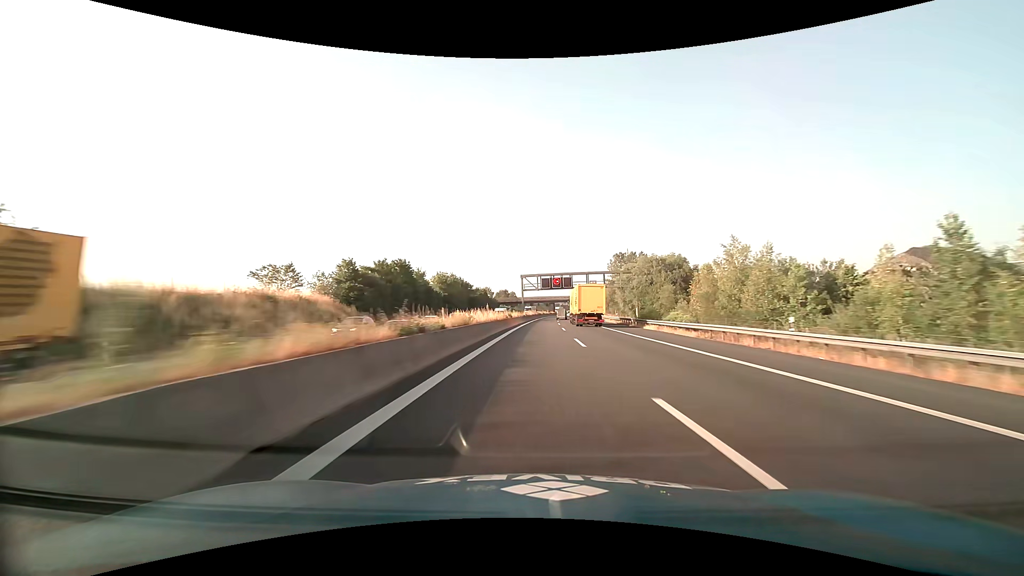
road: motorway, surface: asphalt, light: Day
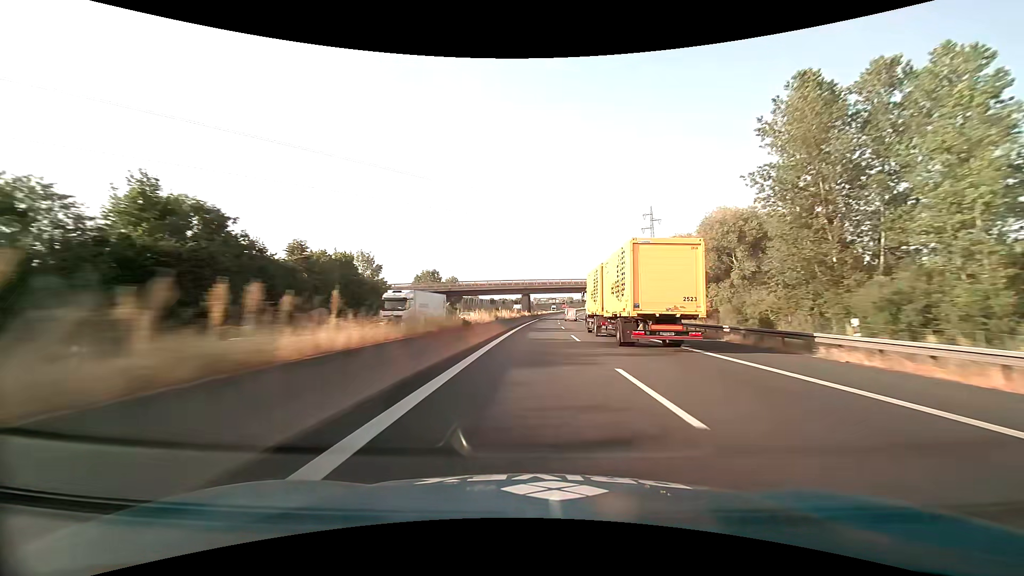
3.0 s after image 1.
(+3.3, +103.1) m; +4°
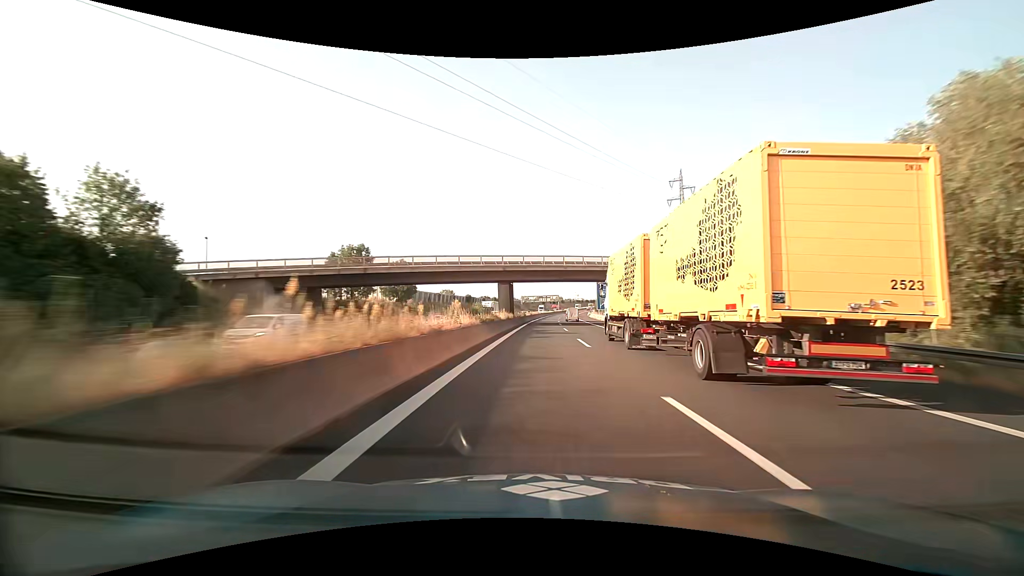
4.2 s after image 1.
(+0.3, +39.8) m; +1°
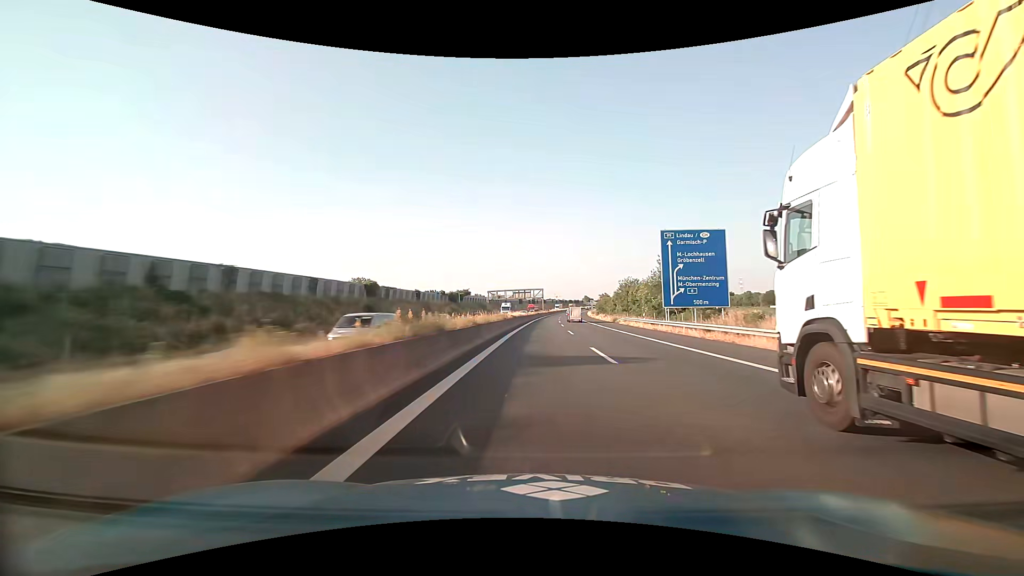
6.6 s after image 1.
(+1.8, +77.9) m; +2°
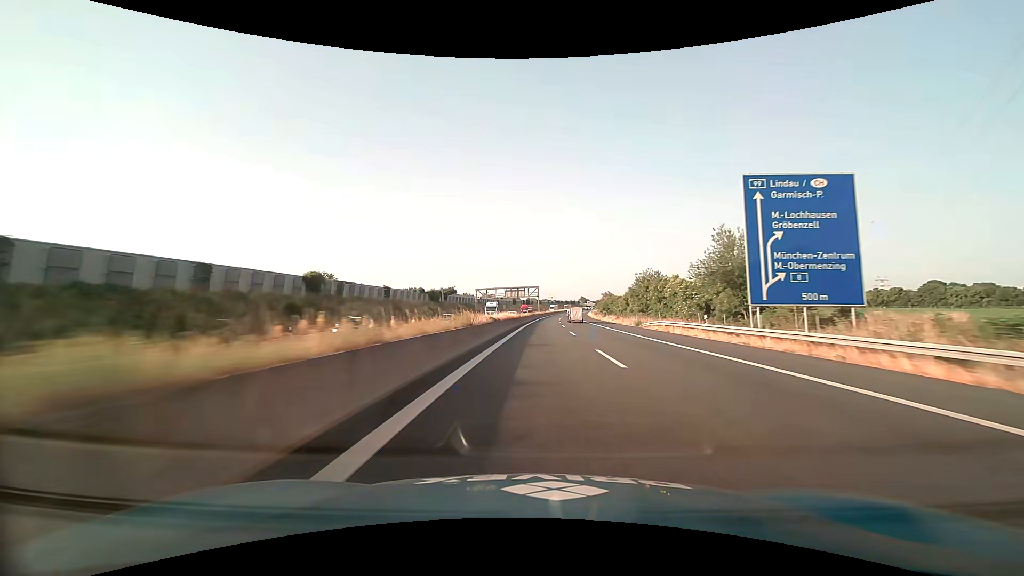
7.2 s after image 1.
(+0.2, +19.3) m; +1°
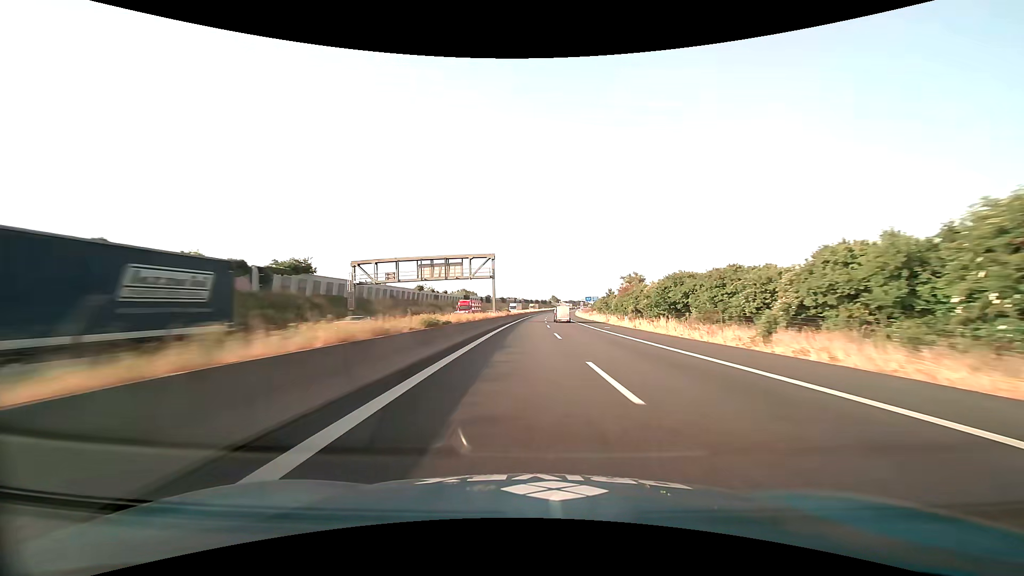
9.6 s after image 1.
(+2.1, +76.7) m; +4°
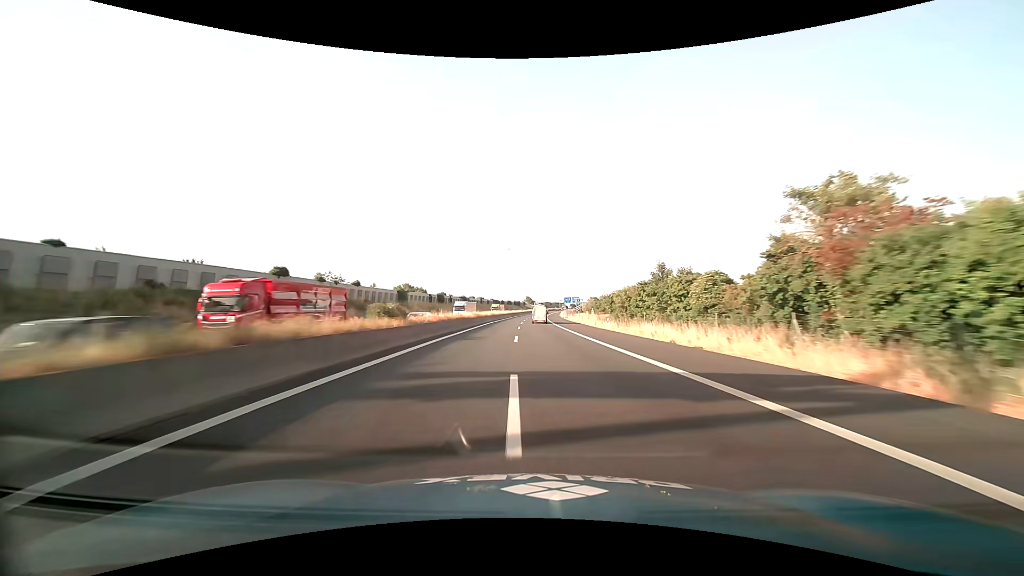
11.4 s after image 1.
(+1.5, +56.5) m; +3°
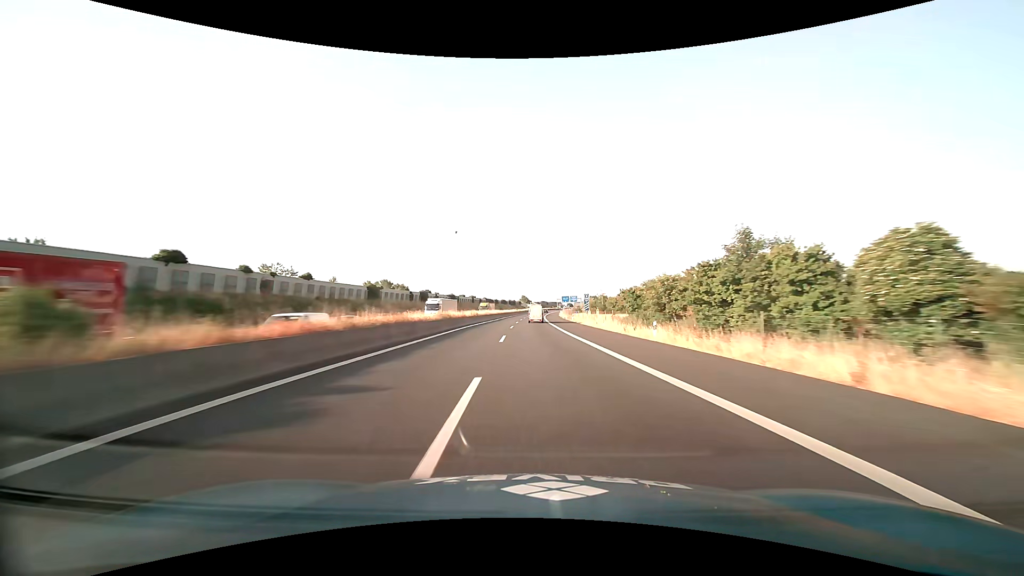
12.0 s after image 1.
(+0.1, +18.6) m; 0°
(0, +10) (0, +20) (0, +30) (0, +40) (0, +50) (0, +60) (+1, +70) (+1, +80) (+1, +90) (+1, +100) m
